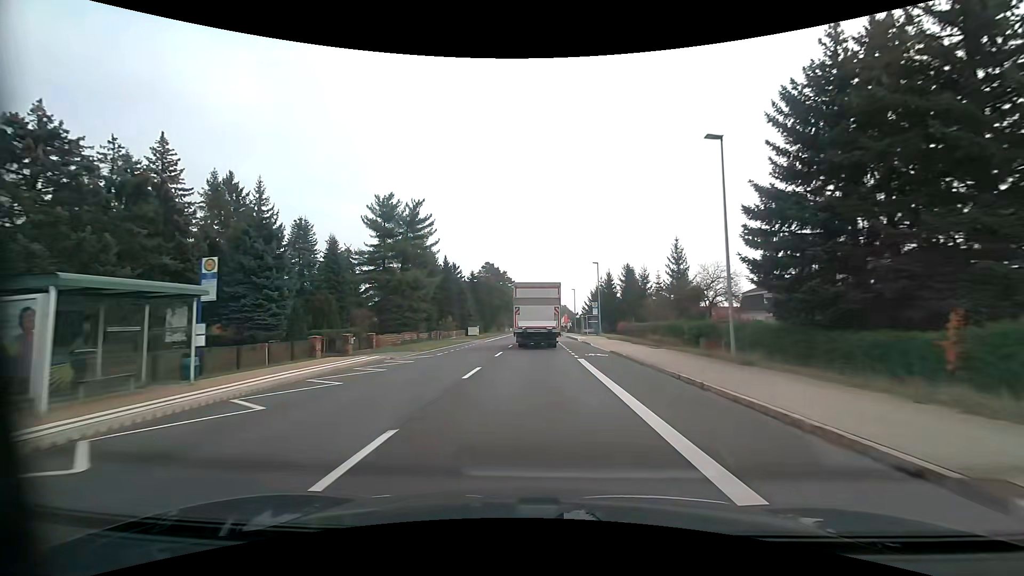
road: primary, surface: asphalt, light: Day
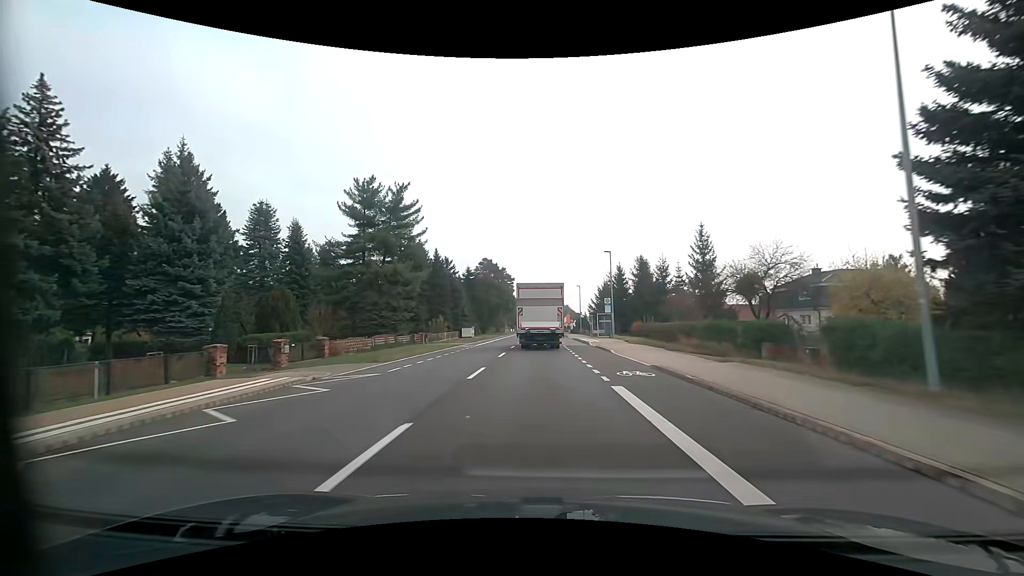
(0.0, +8.7) m; 0°
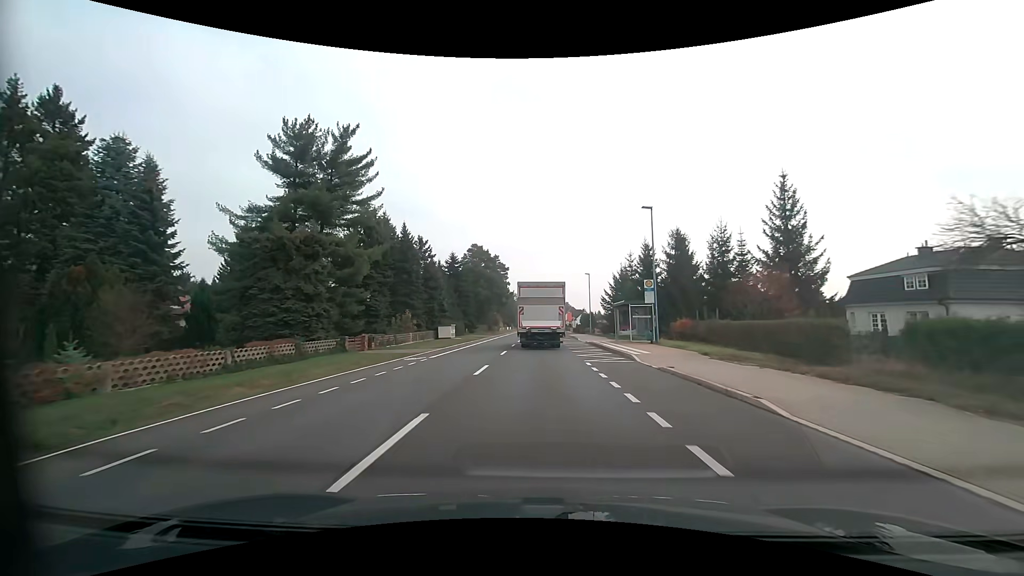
(0.0, +17.5) m; 0°
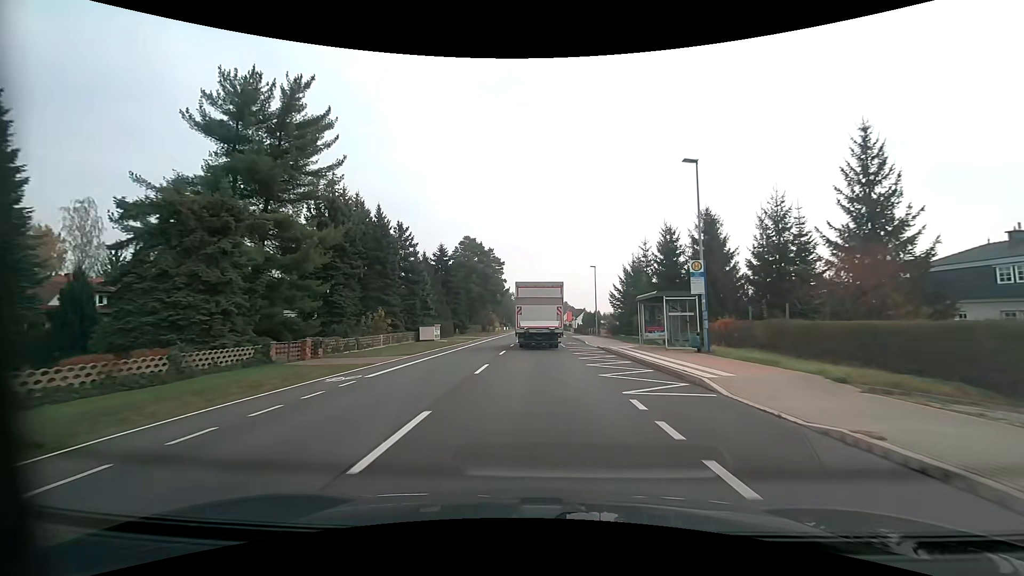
(0.0, +8.8) m; 0°
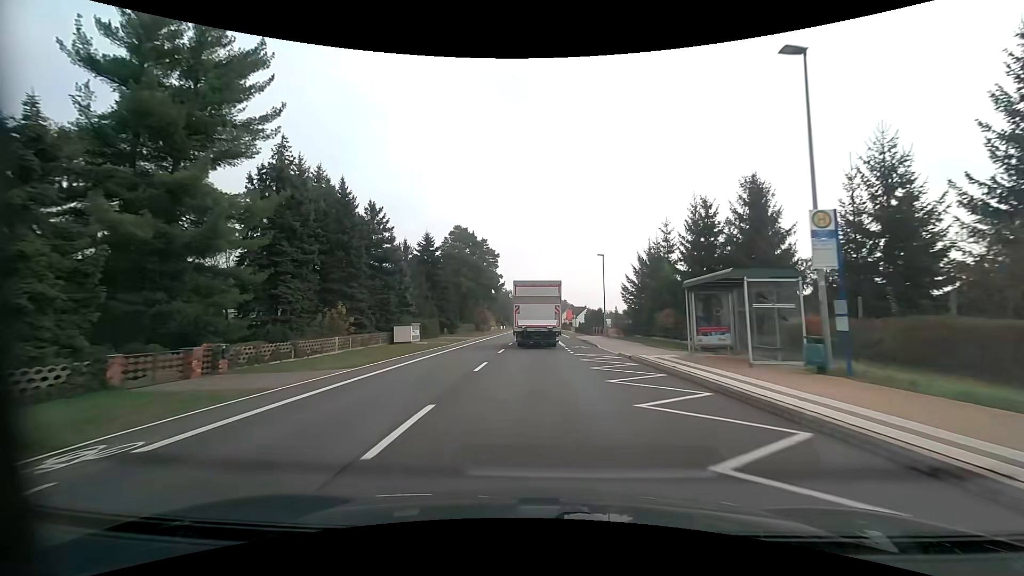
(0.0, +8.7) m; 0°
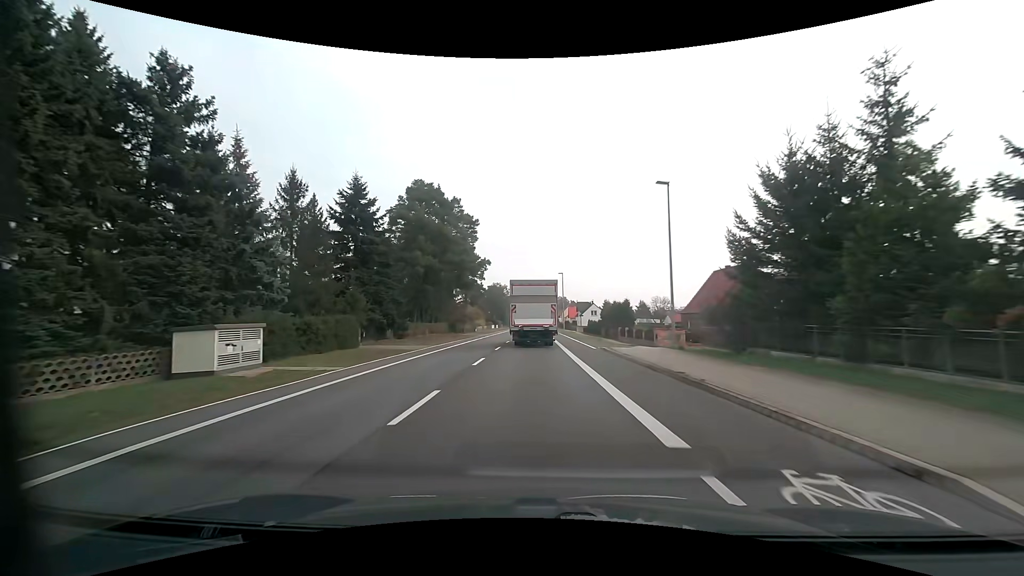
(0.0, +25.7) m; 0°
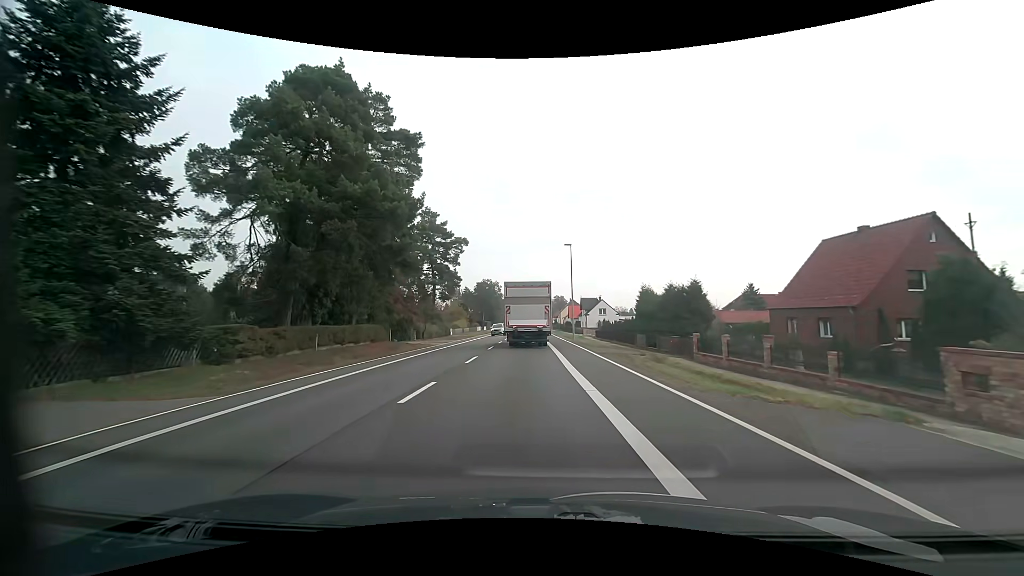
(+0.2, +25.4) m; +1°
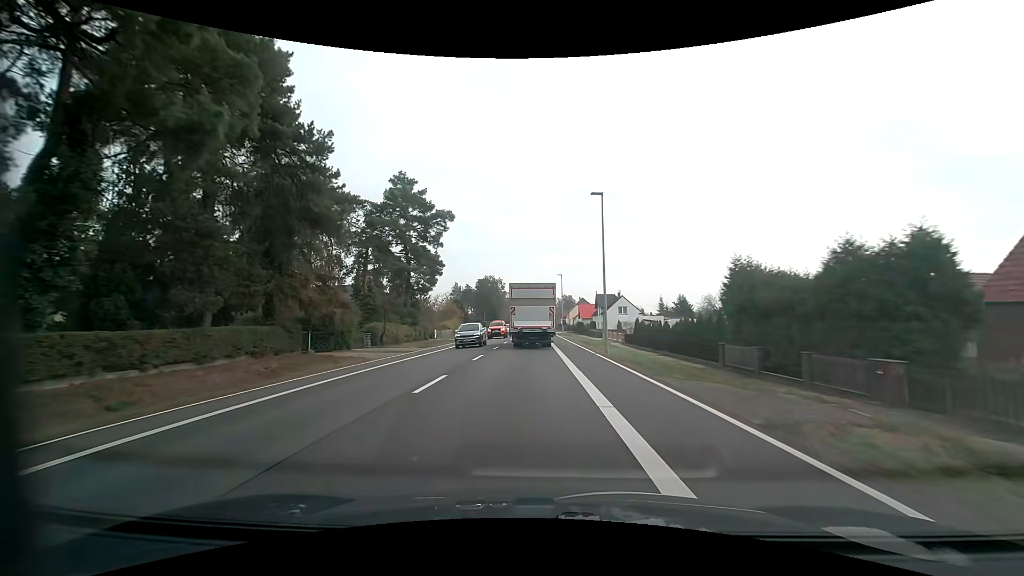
(-0.1, +17.0) m; -1°
(0, +10) (0, +20) (0, +30) (0, +40) (0, +50) (-1, +60) (-1, +70) (-1, +80) (-1, +90) (-1, +100) m
